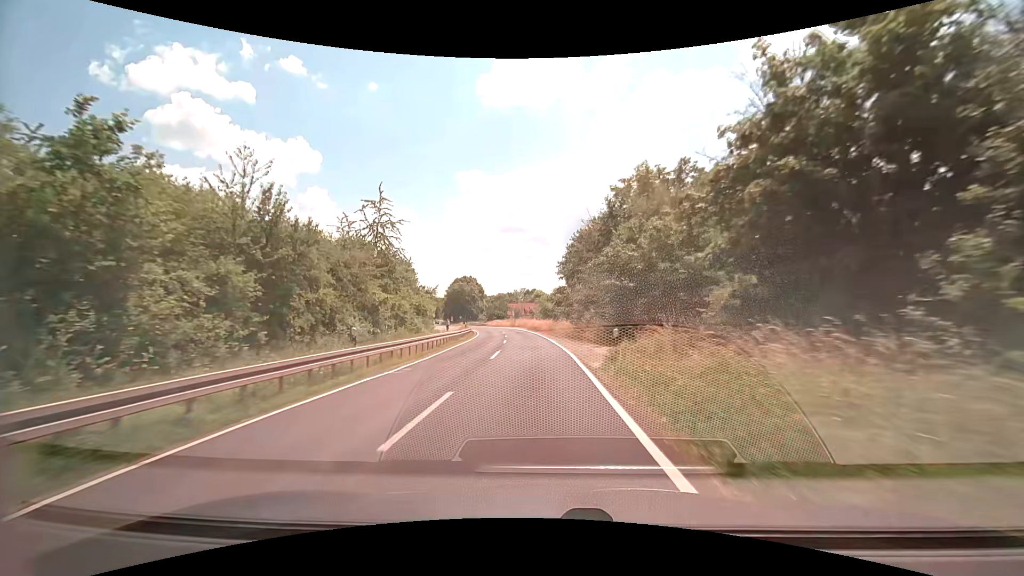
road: secondary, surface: asphalt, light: Day
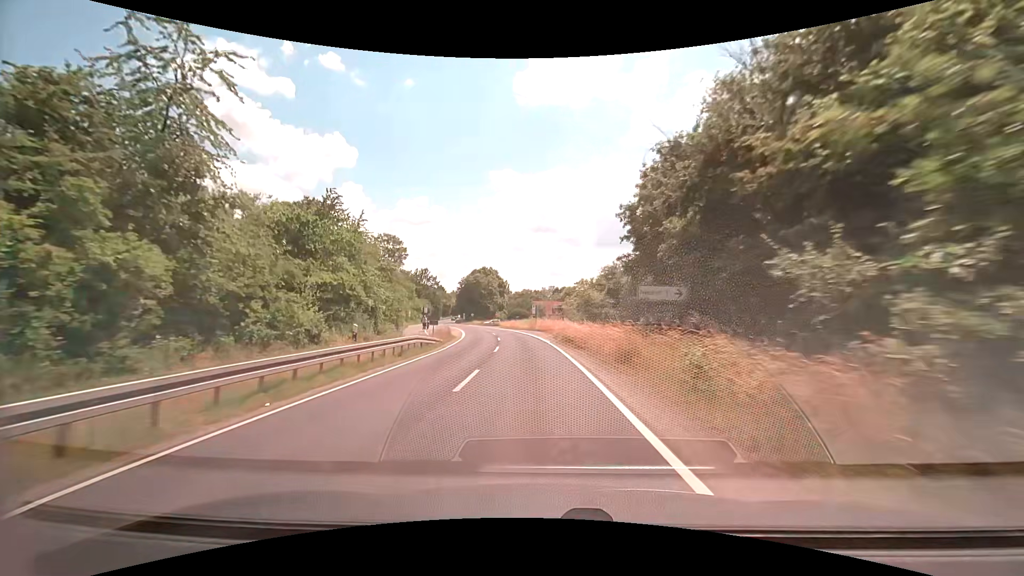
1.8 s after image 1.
(-0.7, +31.7) m; -3°
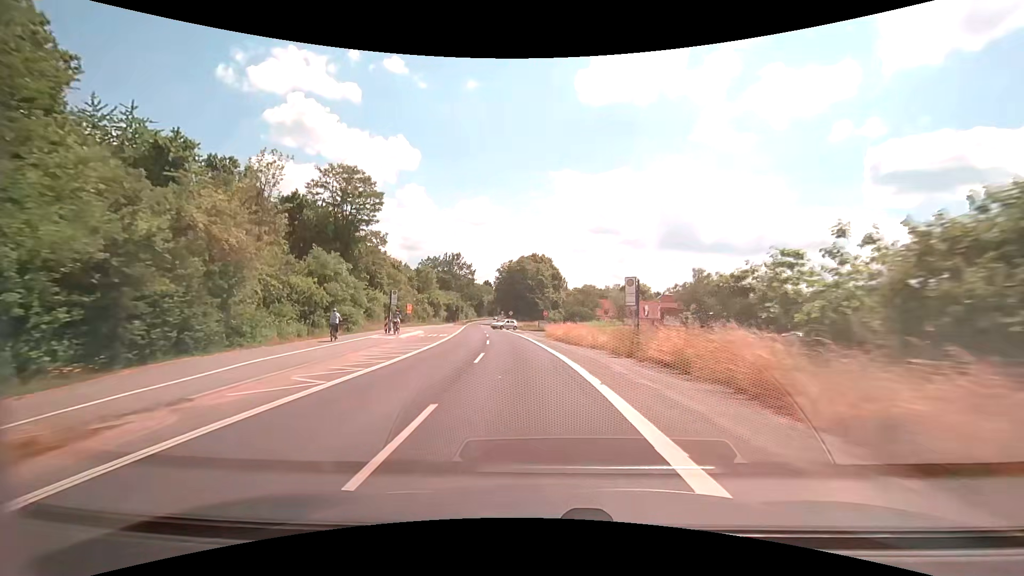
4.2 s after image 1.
(-2.3, +42.0) m; -6°
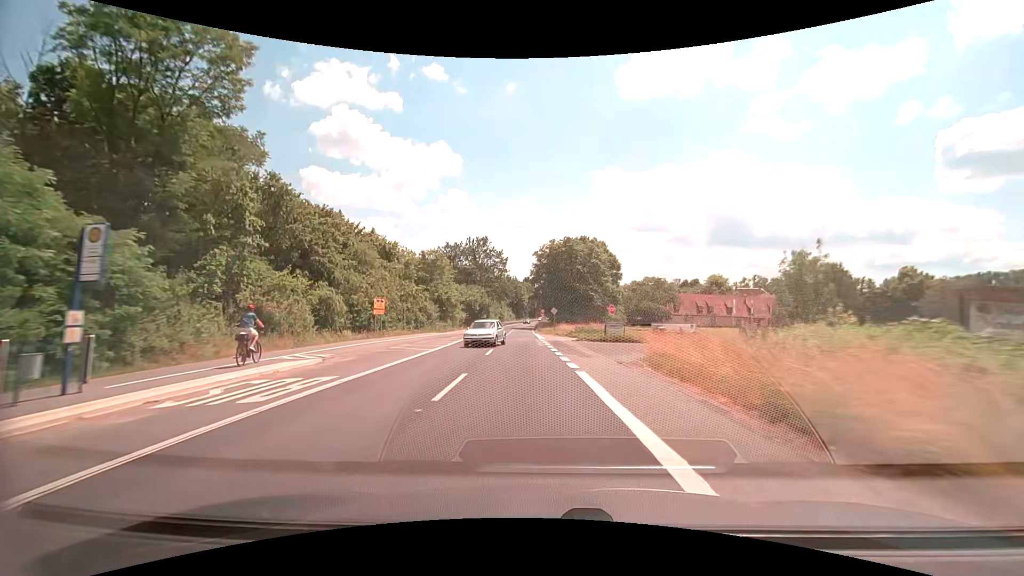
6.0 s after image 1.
(-1.8, +31.4) m; -6°
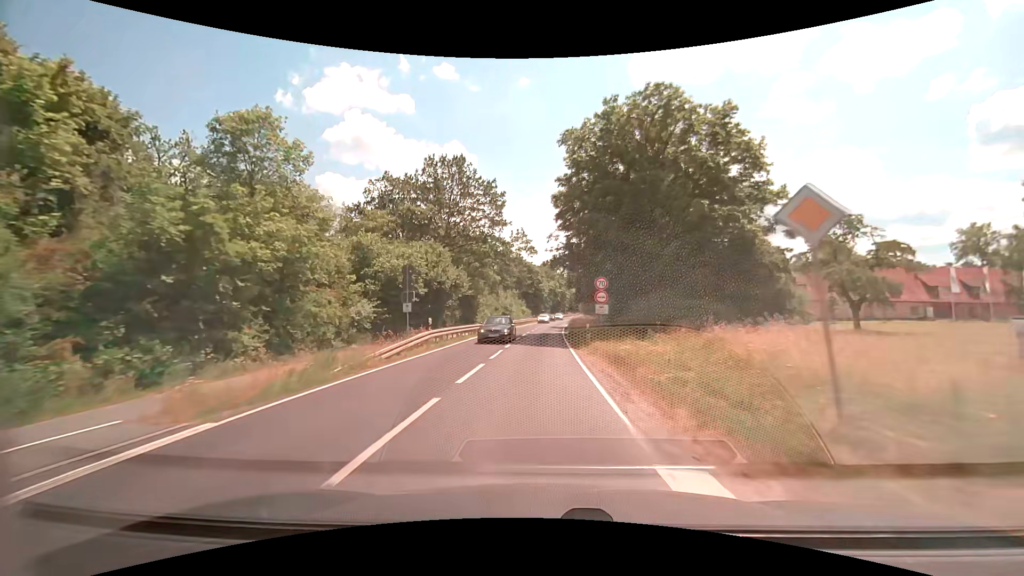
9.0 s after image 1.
(-1.8, +52.4) m; -2°
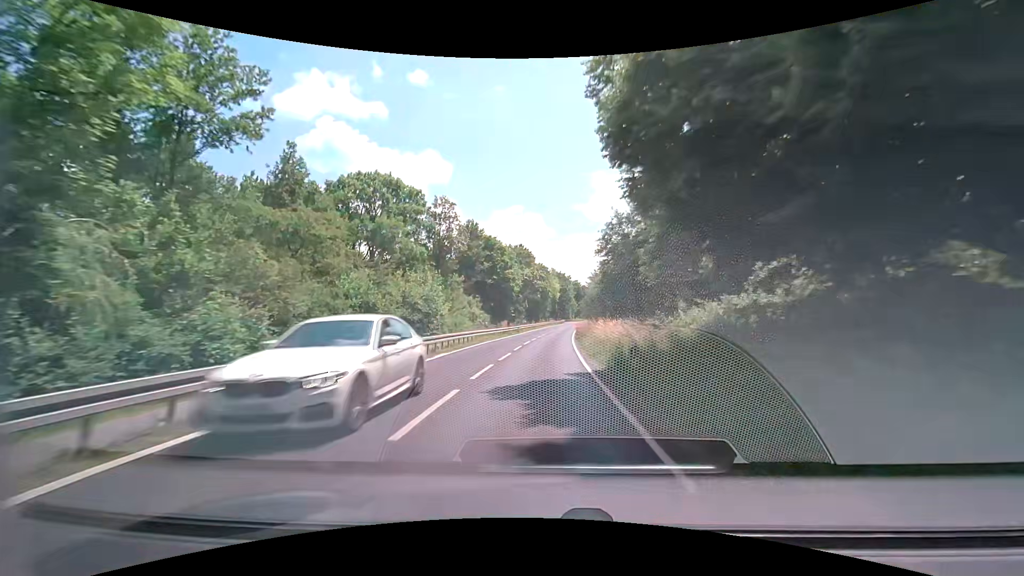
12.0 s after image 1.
(+0.5, +52.3) m; +2°
(0, +10) (0, +20) (+1, +30) (+1, +40) (+2, +50) (+3, +60) (+4, +70) (+5, +80) (+6, +90) (+7, +100) m
